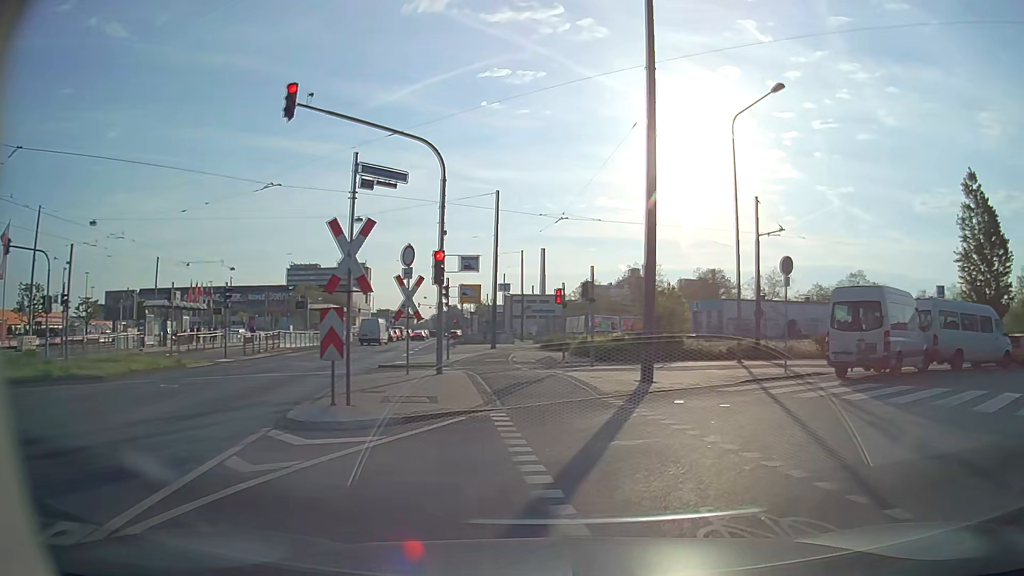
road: unclassified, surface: asphalt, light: Day
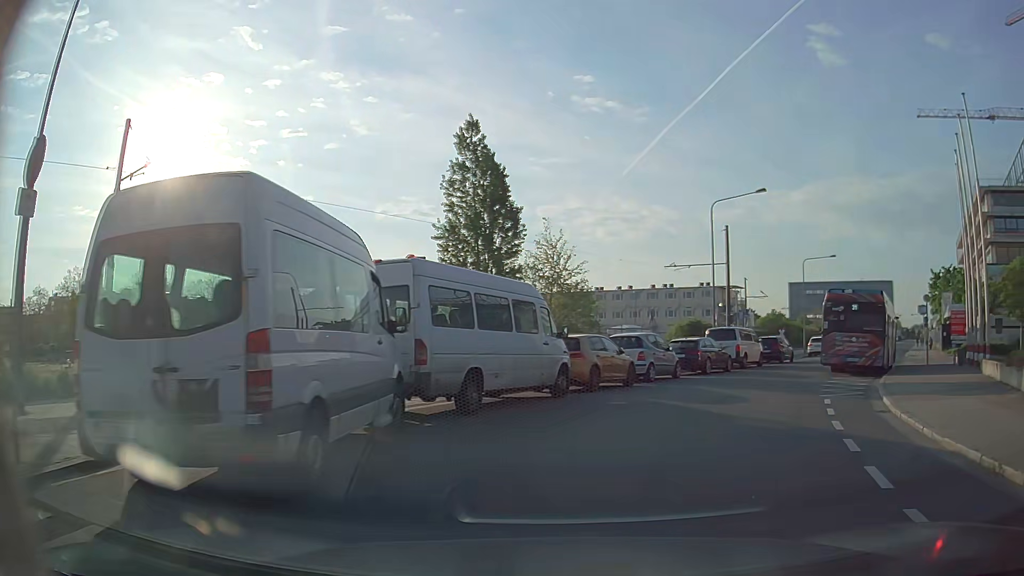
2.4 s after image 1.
(+5.8, +12.3) m; +47°
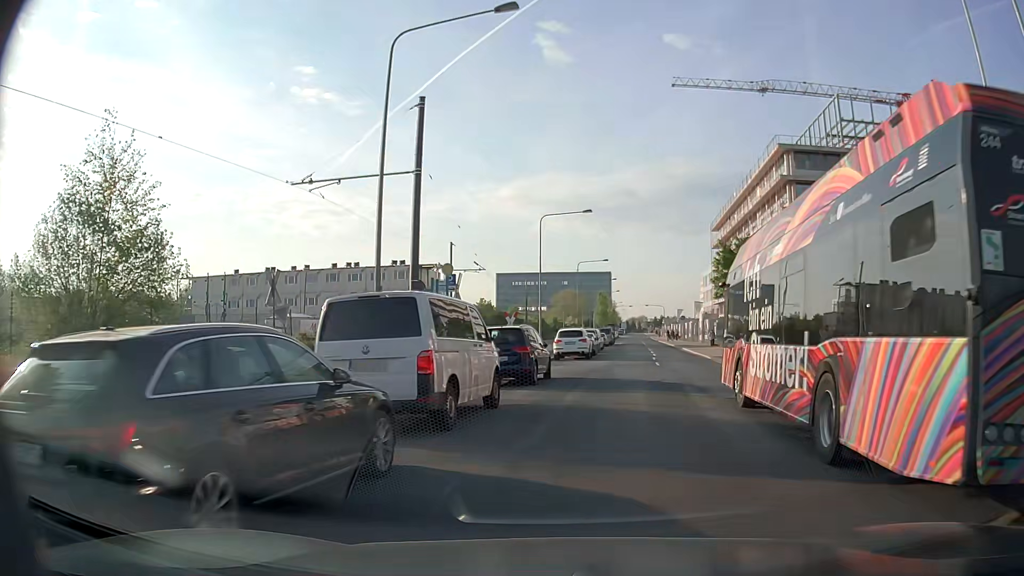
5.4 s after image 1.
(+5.7, +22.0) m; +25°
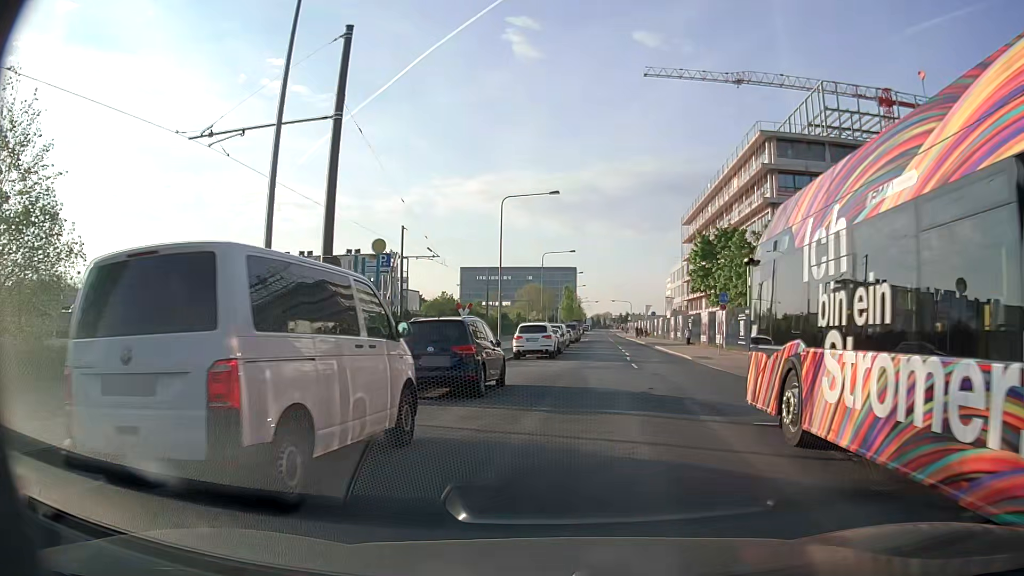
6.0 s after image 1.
(+0.1, +4.8) m; +3°
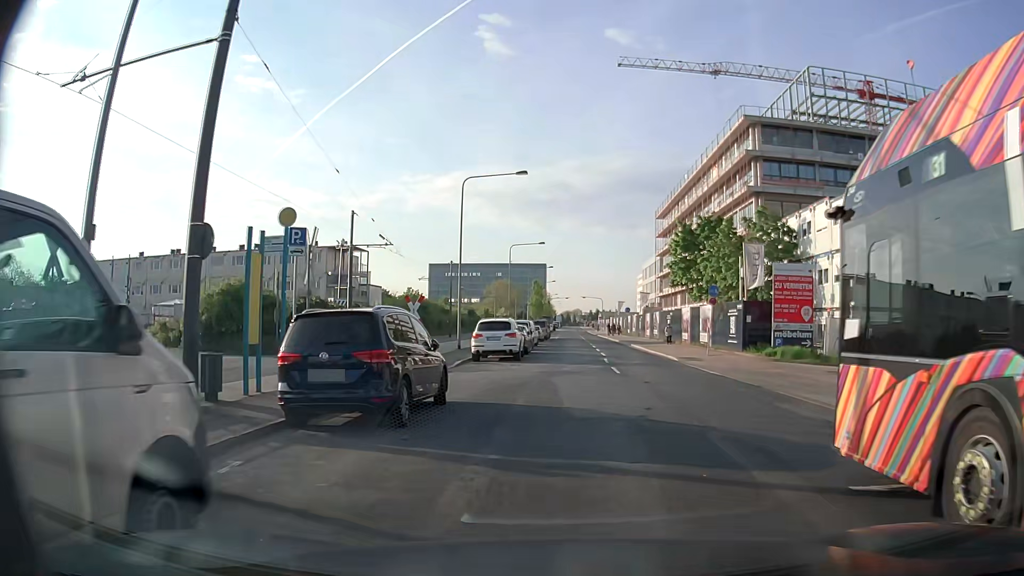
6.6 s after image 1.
(+0.1, +4.5) m; +3°
